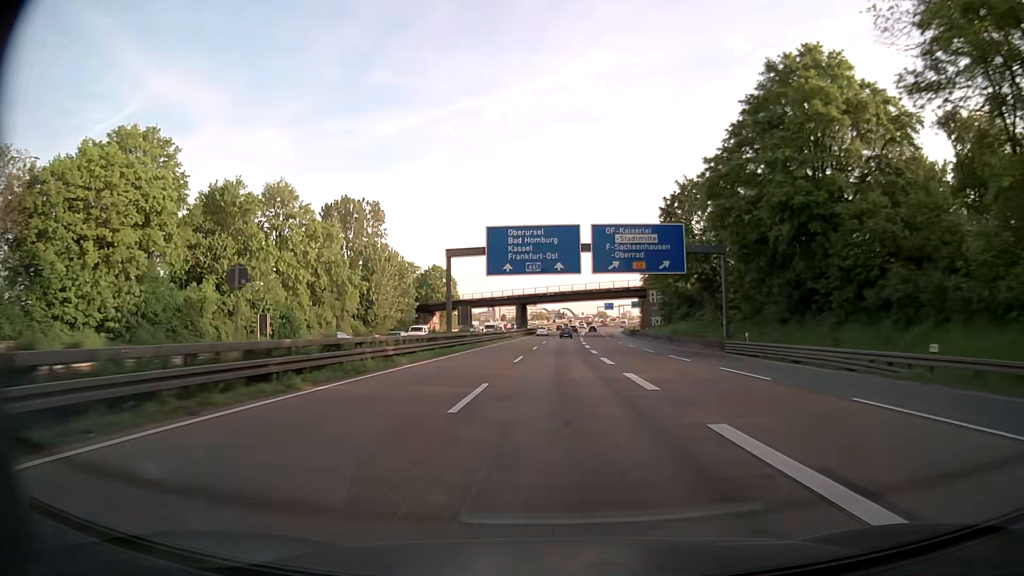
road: motorway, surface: asphalt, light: Day
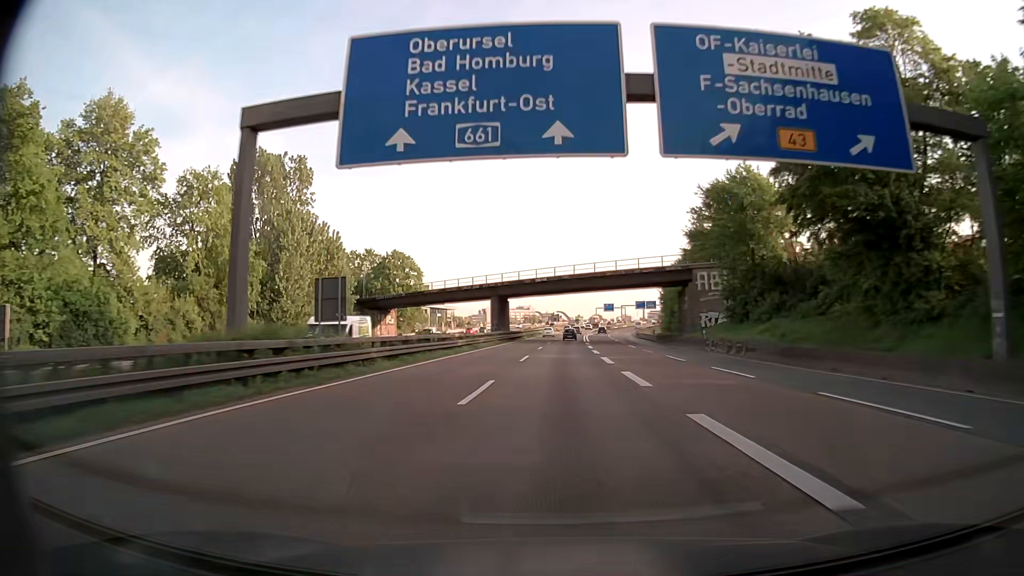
(+0.1, +34.5) m; 0°
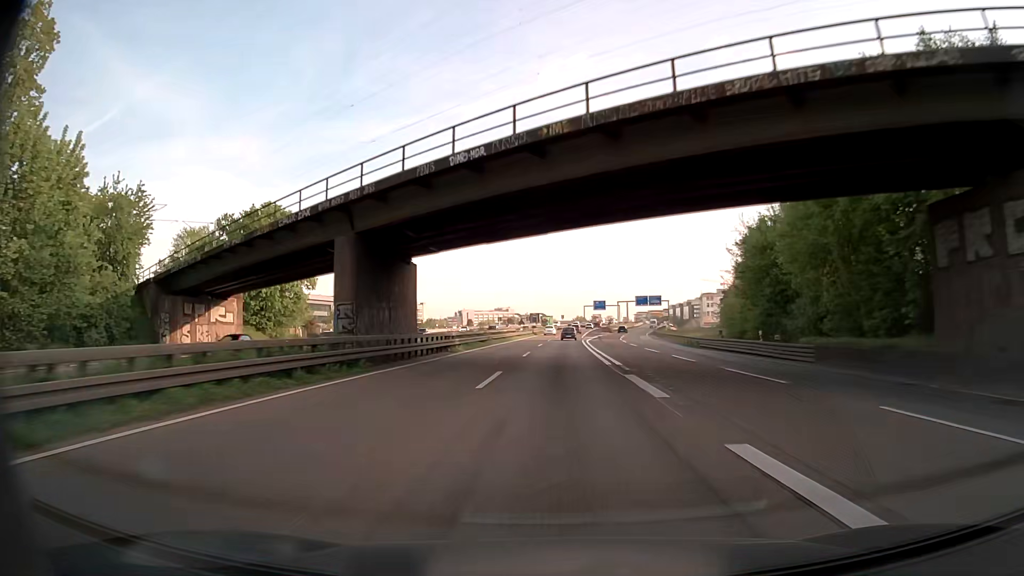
(+0.7, +51.0) m; +2°
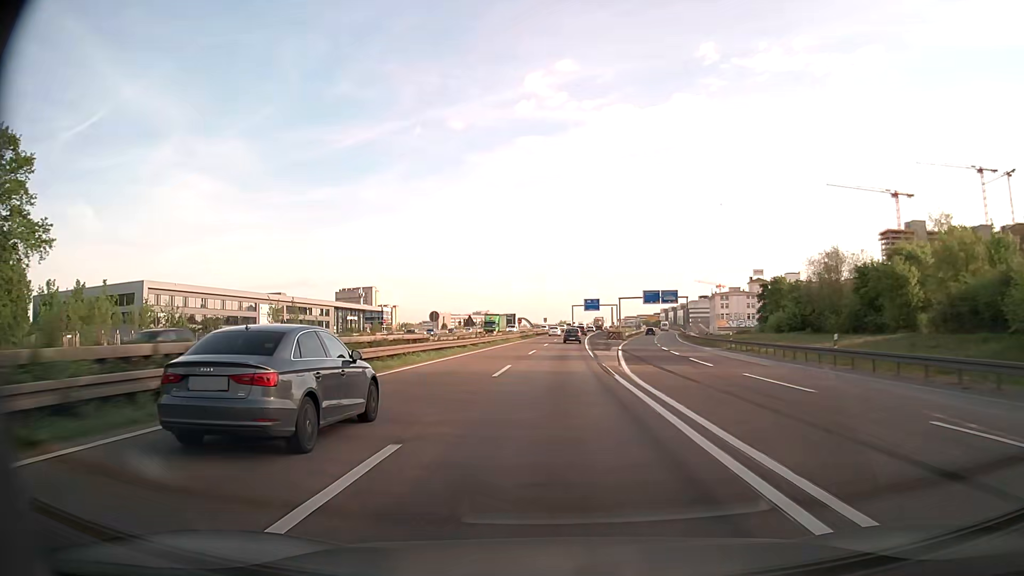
(+0.2, +49.9) m; +2°
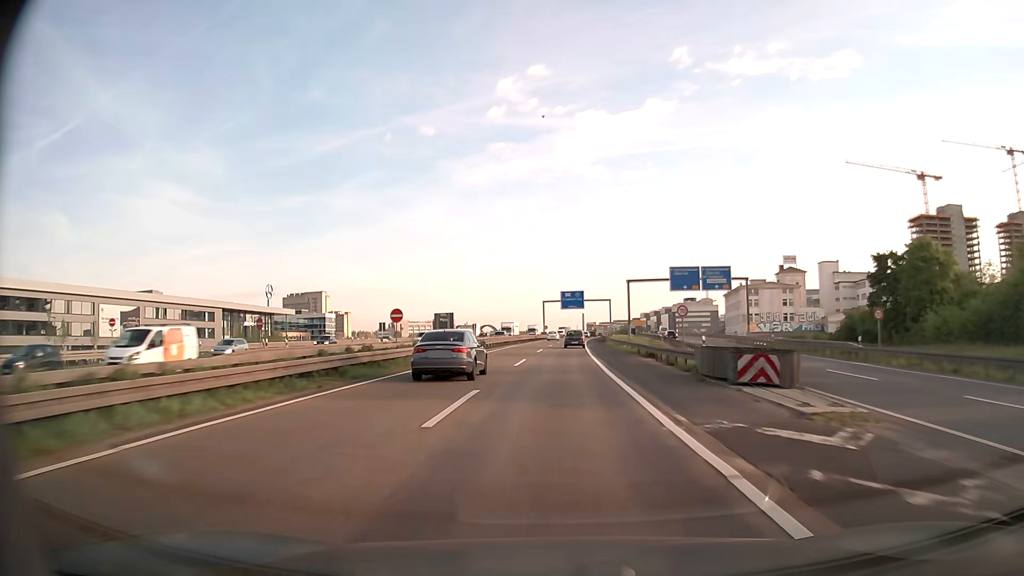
(+1.3, +64.5) m; +3°
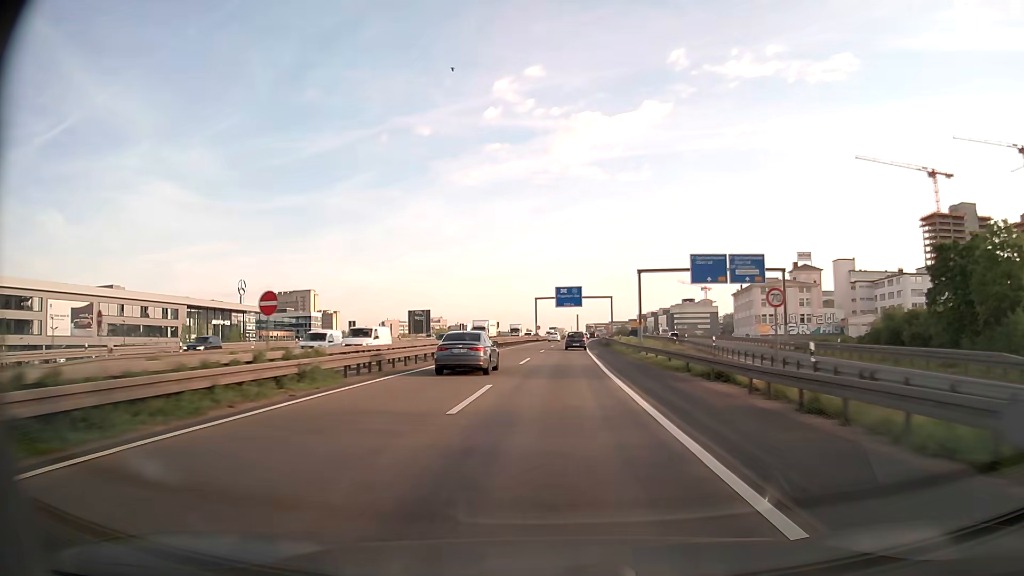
(+0.1, +15.7) m; 0°
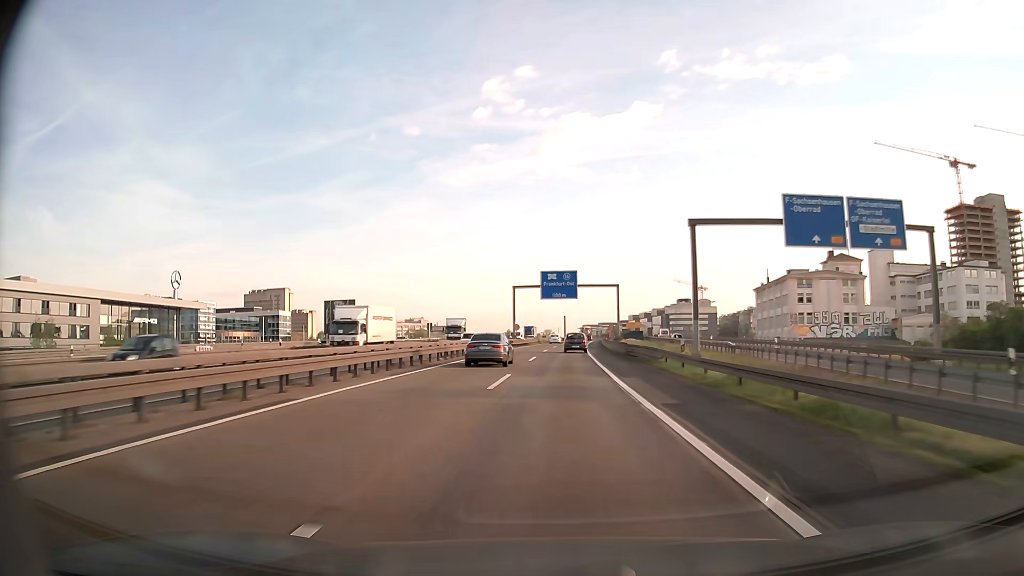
(+0.3, +30.9) m; +1°
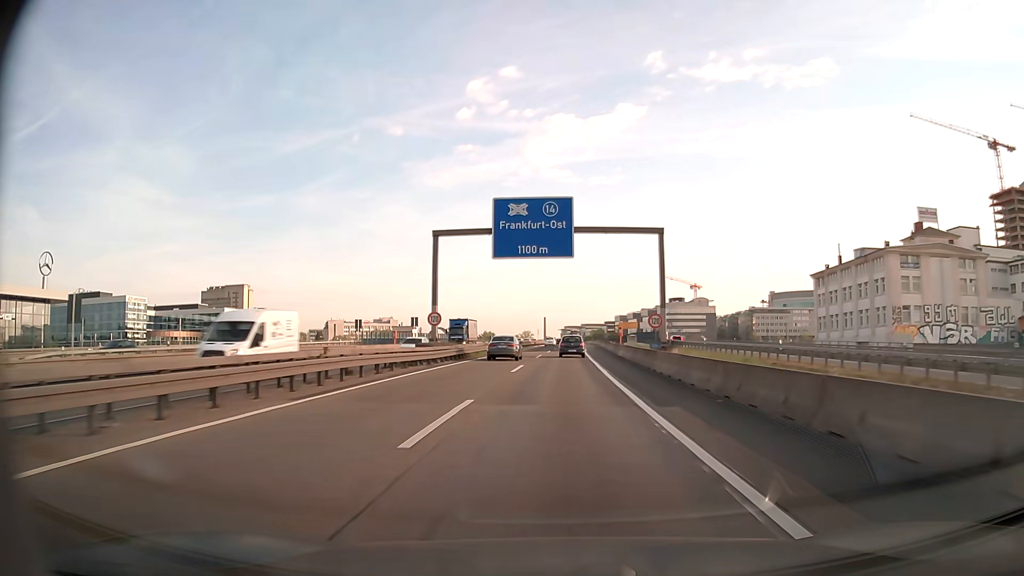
(+0.7, +45.1) m; +2°
(0, +10) (0, +20) (0, +30) (0, +40) (+1, +50) (+1, +60) (+1, +70) (+2, +80) (+2, +90) (+2, +100) m
